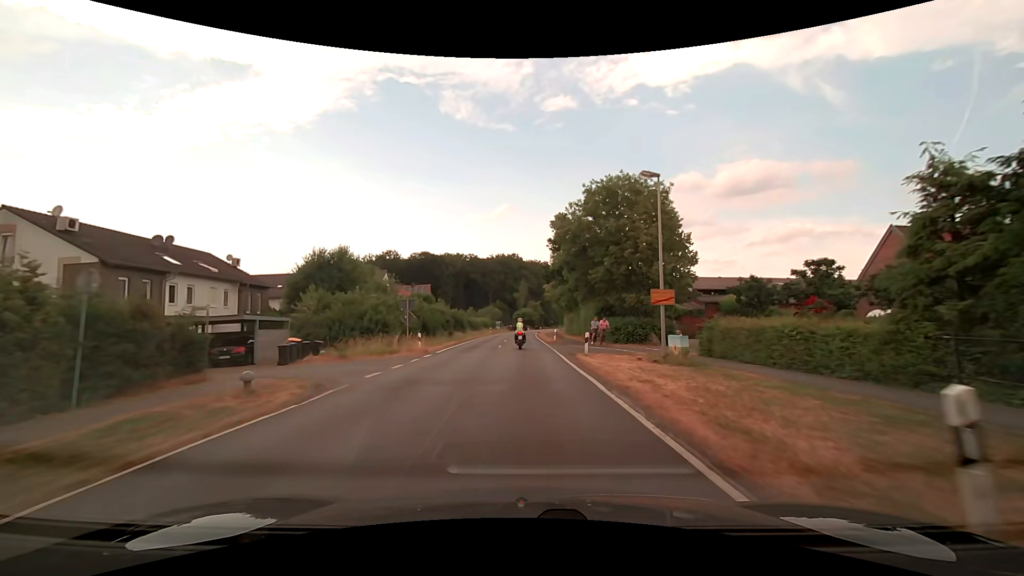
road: secondary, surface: asphalt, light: Day
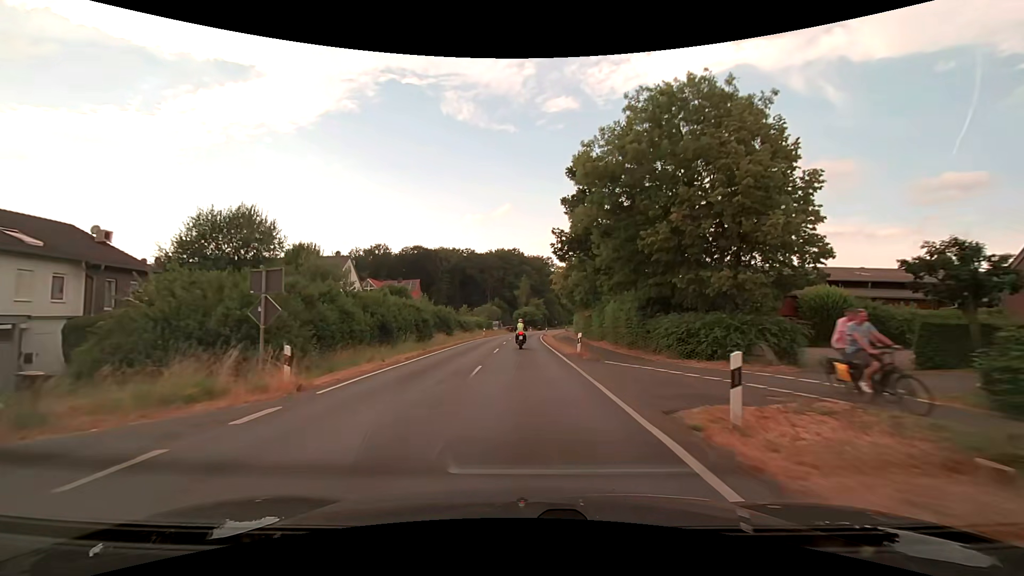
(0.0, +15.3) m; 0°
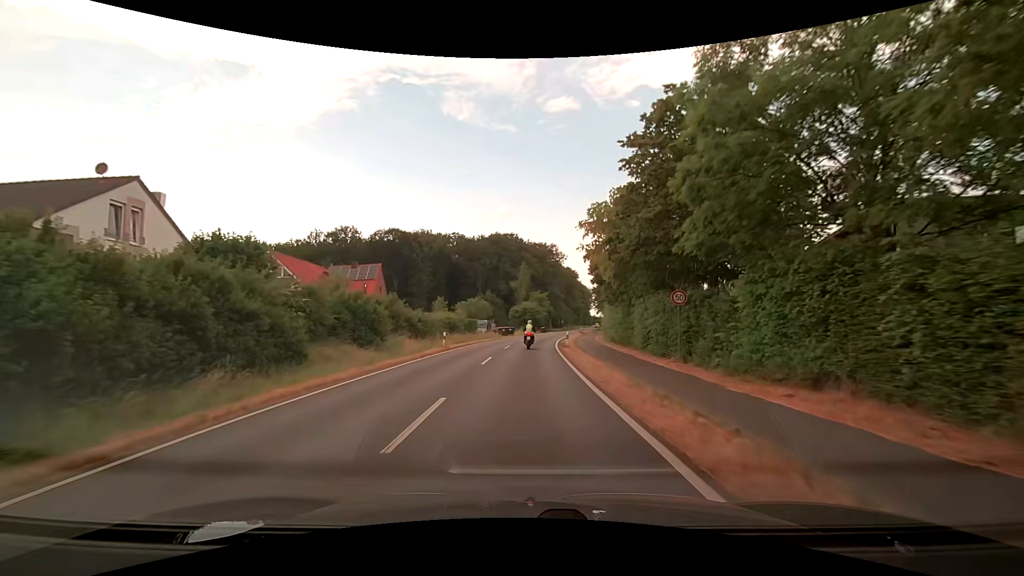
(+0.1, +30.5) m; 0°
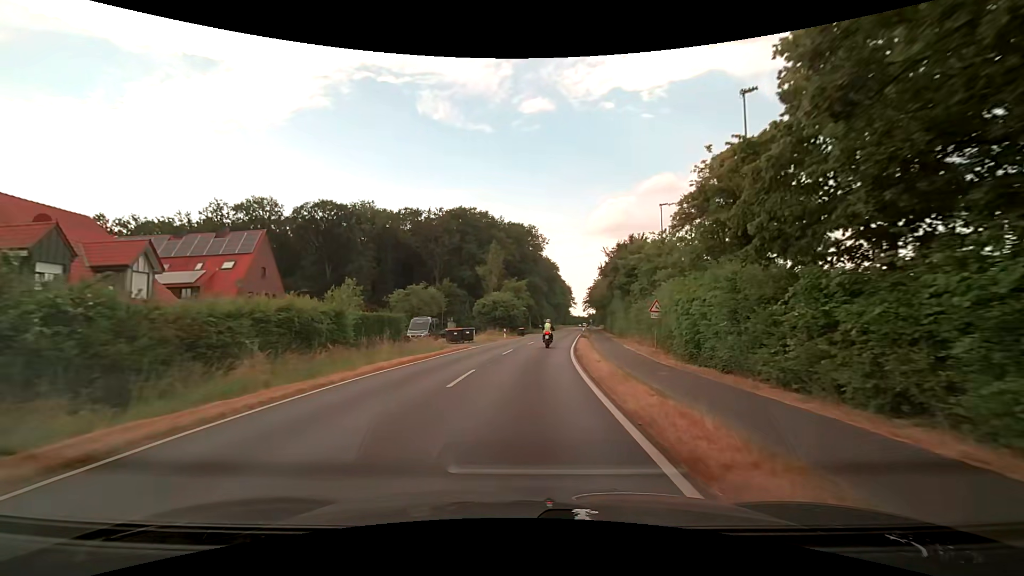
(+0.6, +30.5) m; +3°
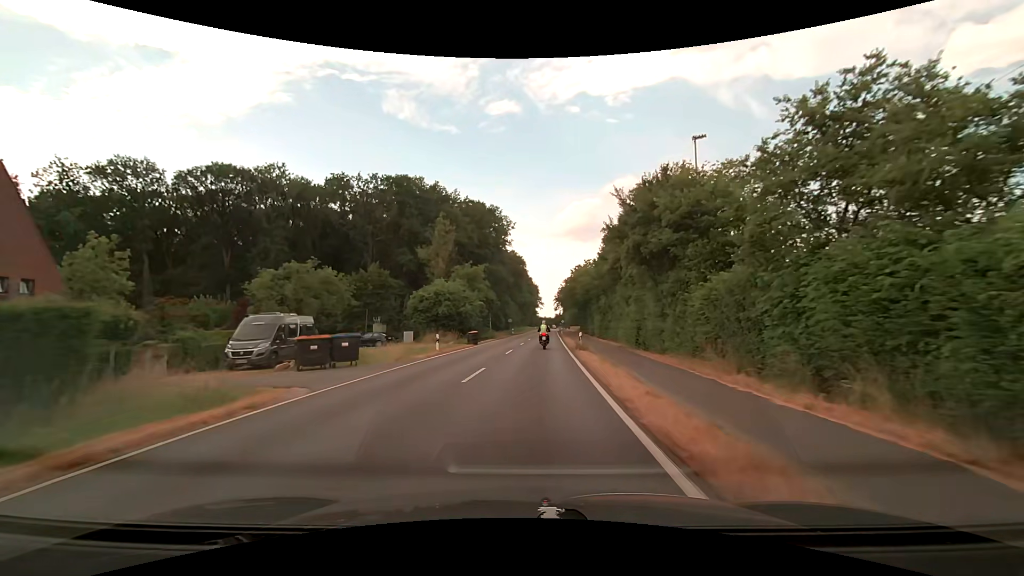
(+0.8, +22.9) m; +4°
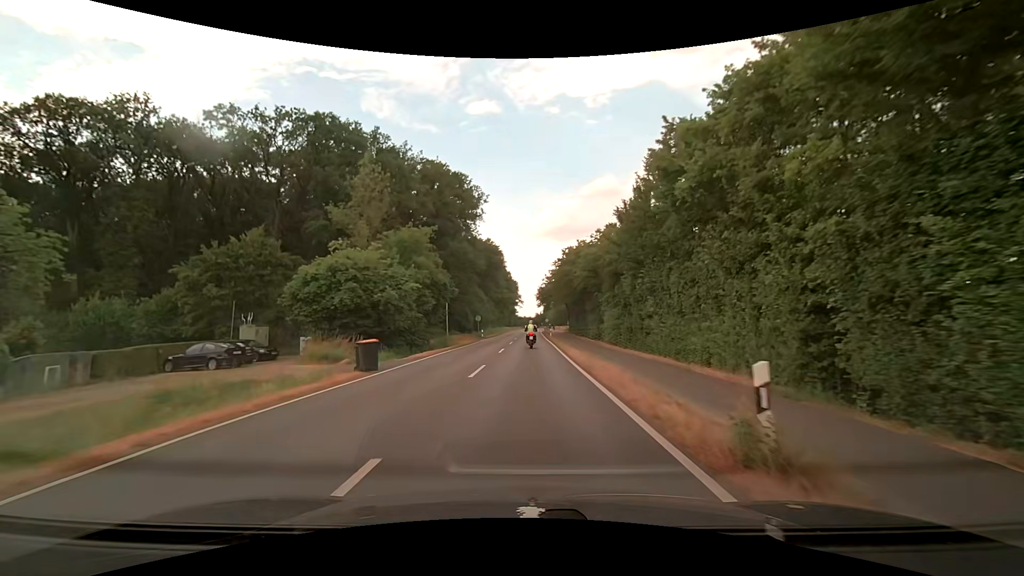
(+0.7, +22.8) m; +2°
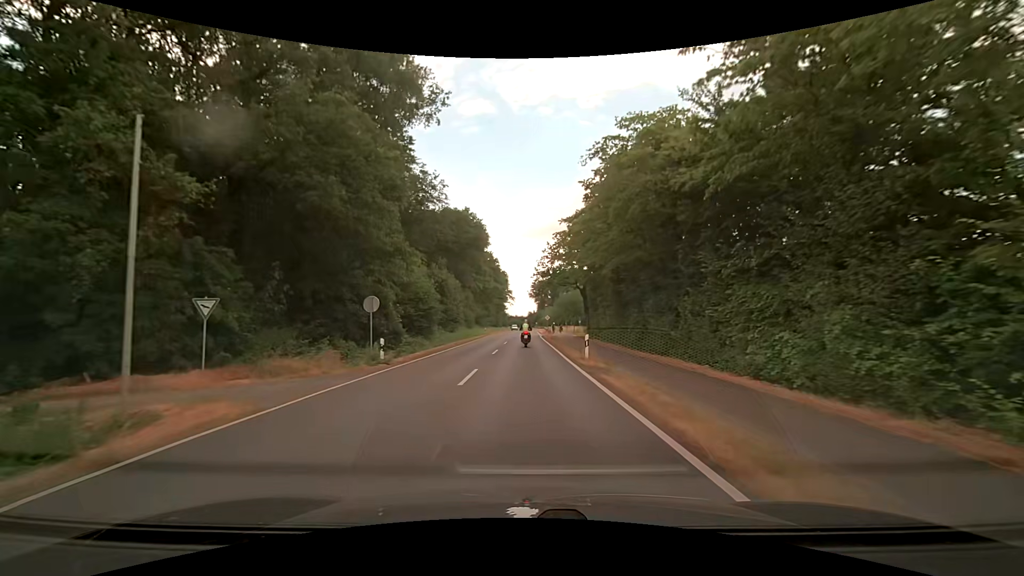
(+0.7, +38.0) m; +2°
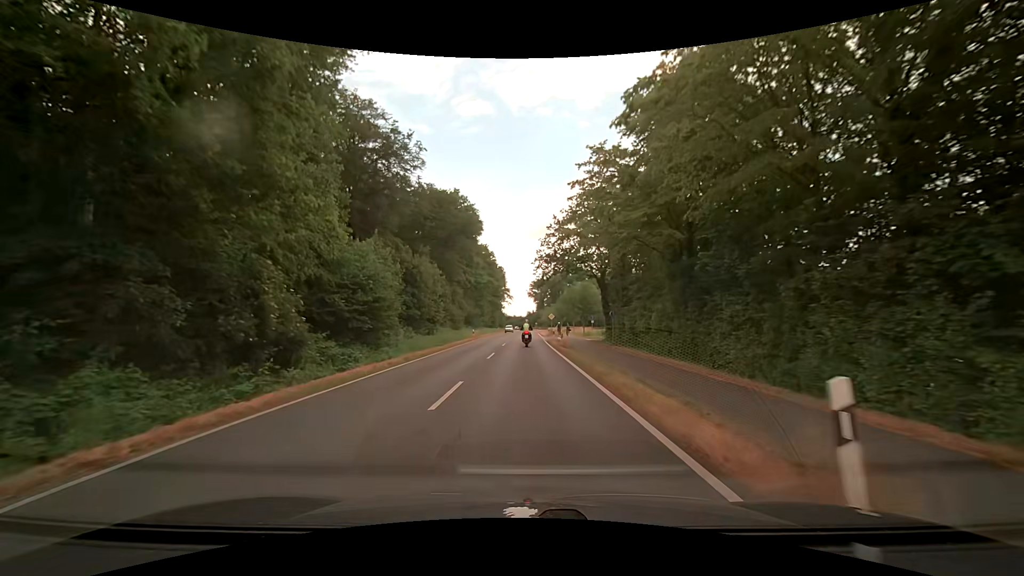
(0.0, +15.2) m; 0°
(0, +10) (0, +20) (0, +30) (0, +40) (0, +50) (0, +60) (0, +70) (0, +80) (+1, +90) (+1, +100) m
